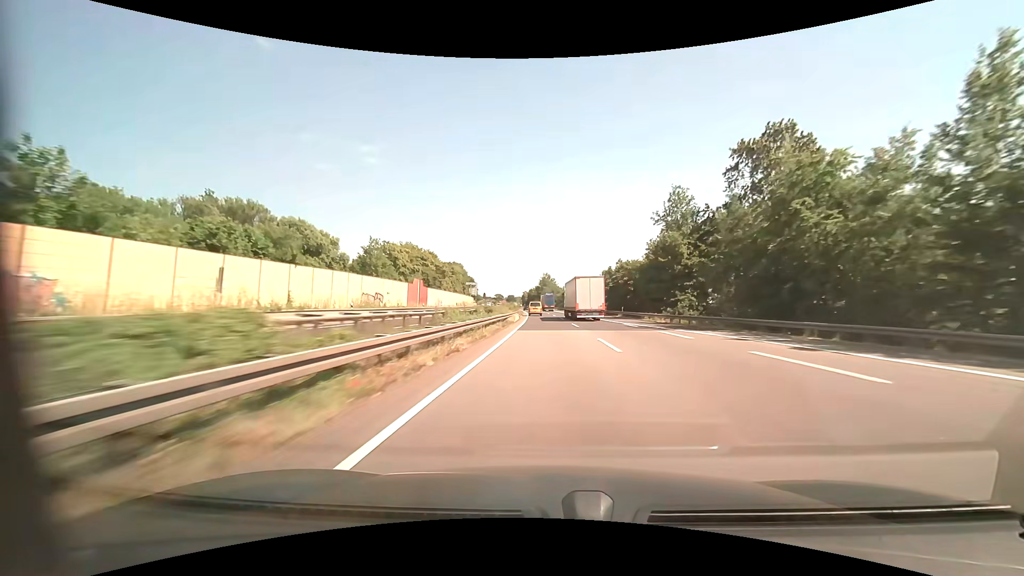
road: motorway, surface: asphalt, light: Day
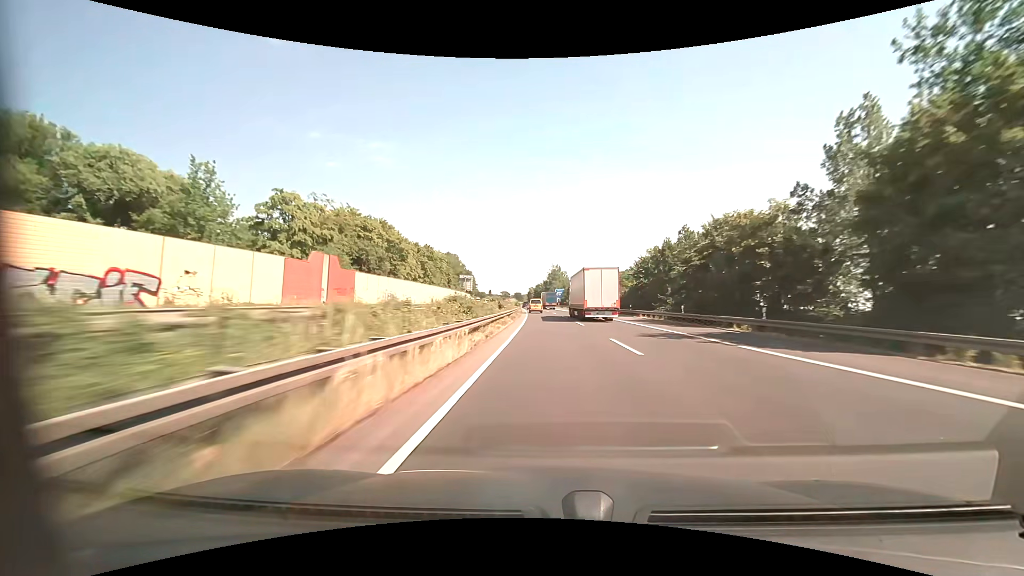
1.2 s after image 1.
(-0.5, +37.6) m; -1°
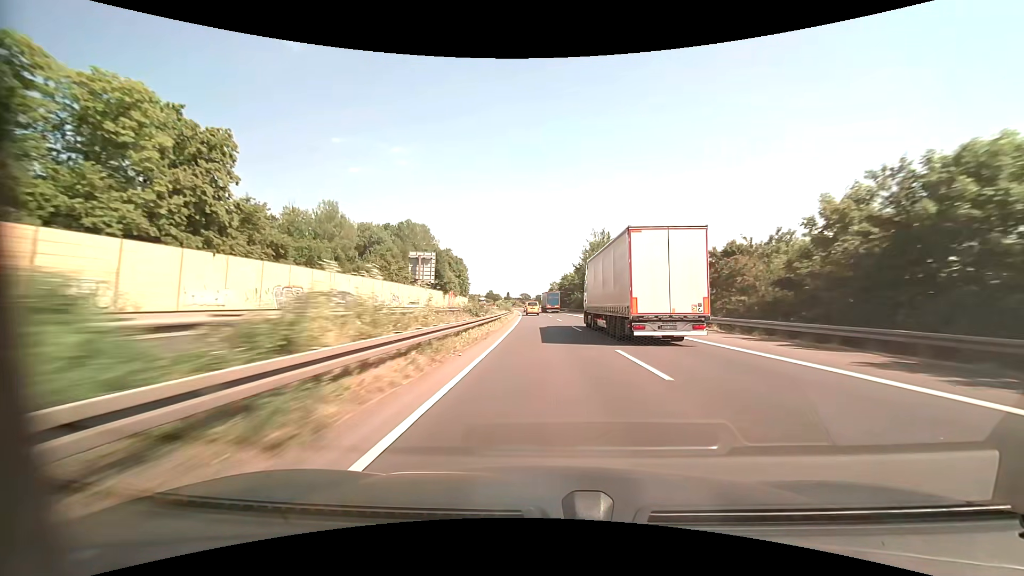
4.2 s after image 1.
(-1.9, +94.1) m; -3°
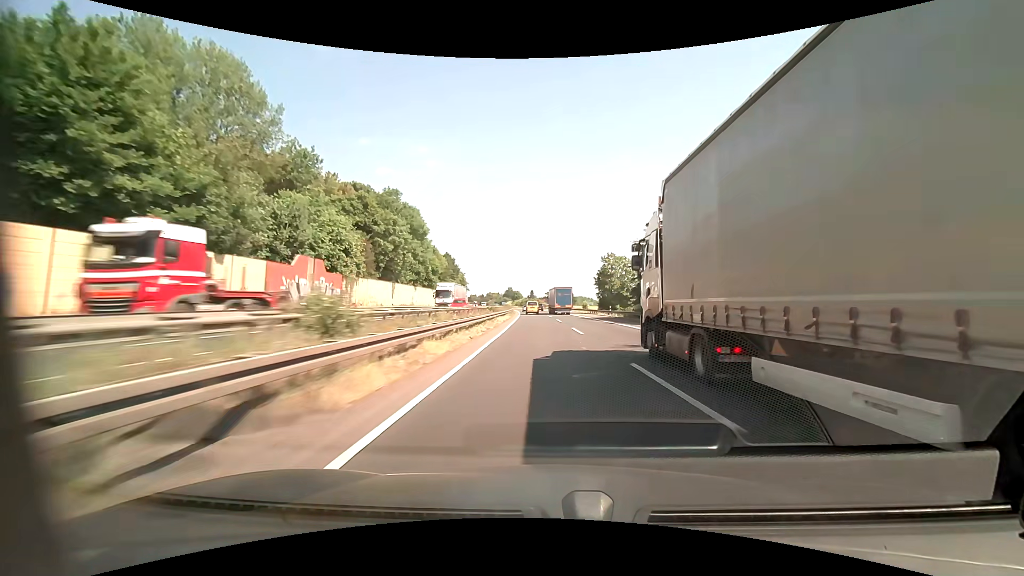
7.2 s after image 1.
(-2.8, +93.4) m; -3°
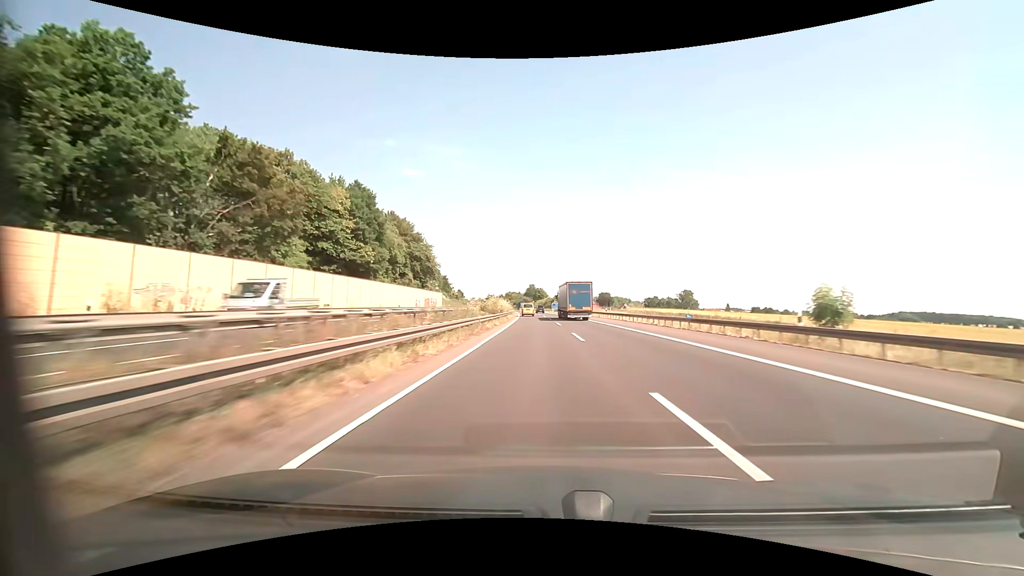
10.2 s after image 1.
(-2.6, +93.6) m; -3°
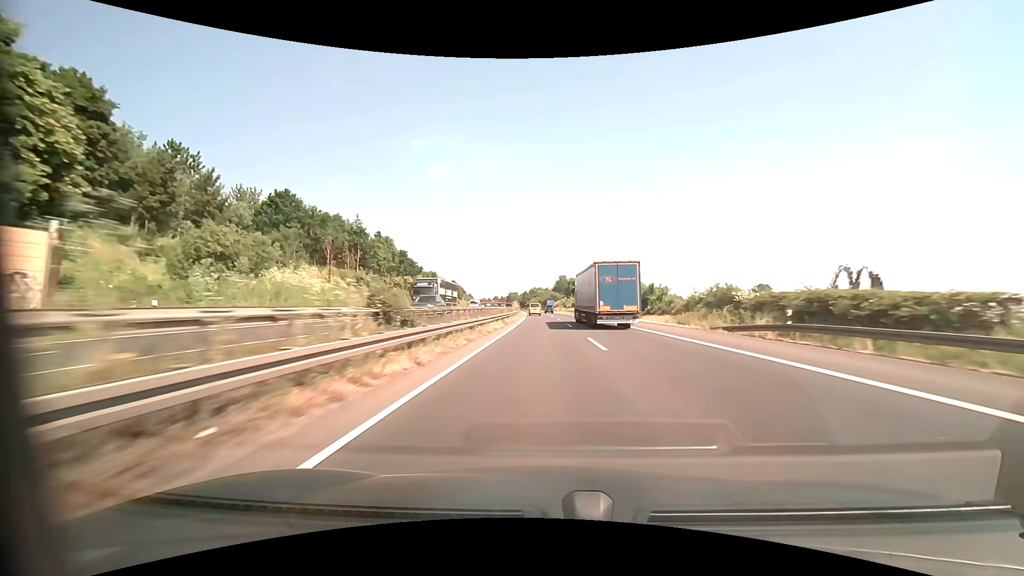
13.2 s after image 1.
(-2.8, +94.5) m; -3°
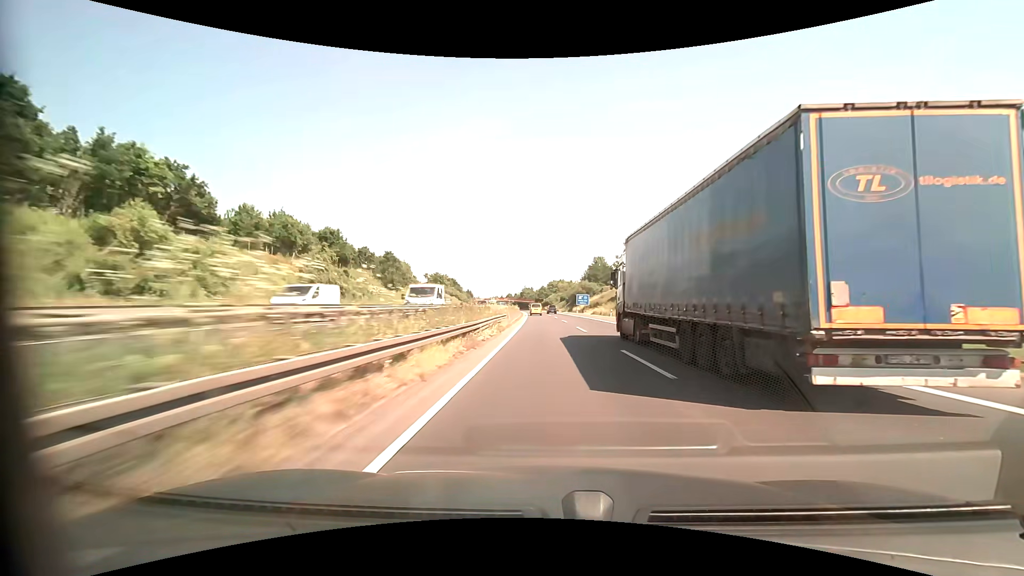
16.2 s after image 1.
(-2.4, +95.6) m; -2°
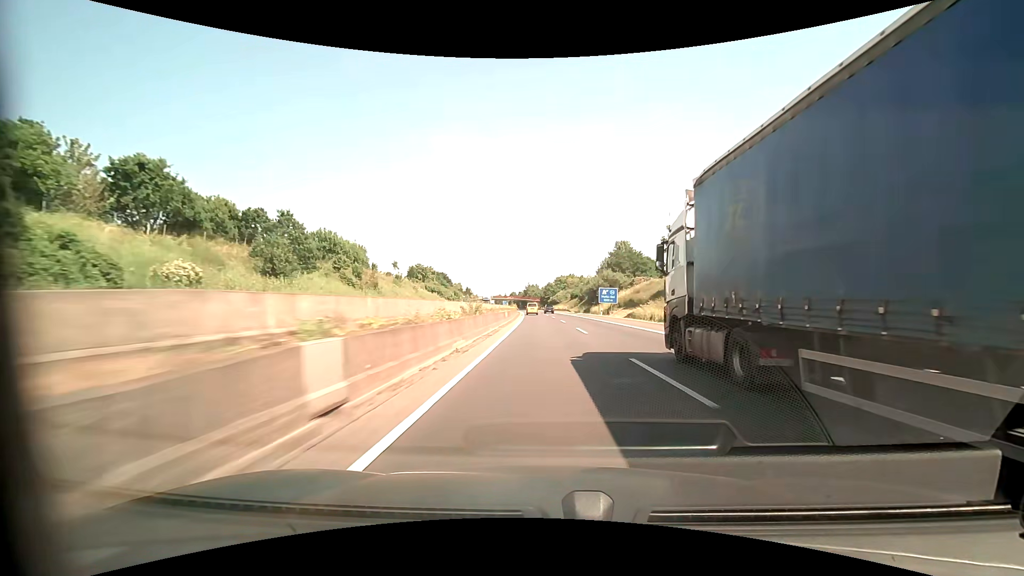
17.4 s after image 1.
(-0.2, +38.6) m; -1°
(0, +10) (0, +20) (0, +30) (0, +40) (-1, +50) (-1, +60) (-1, +70) (-2, +80) (-2, +90) (-3, +100) m
